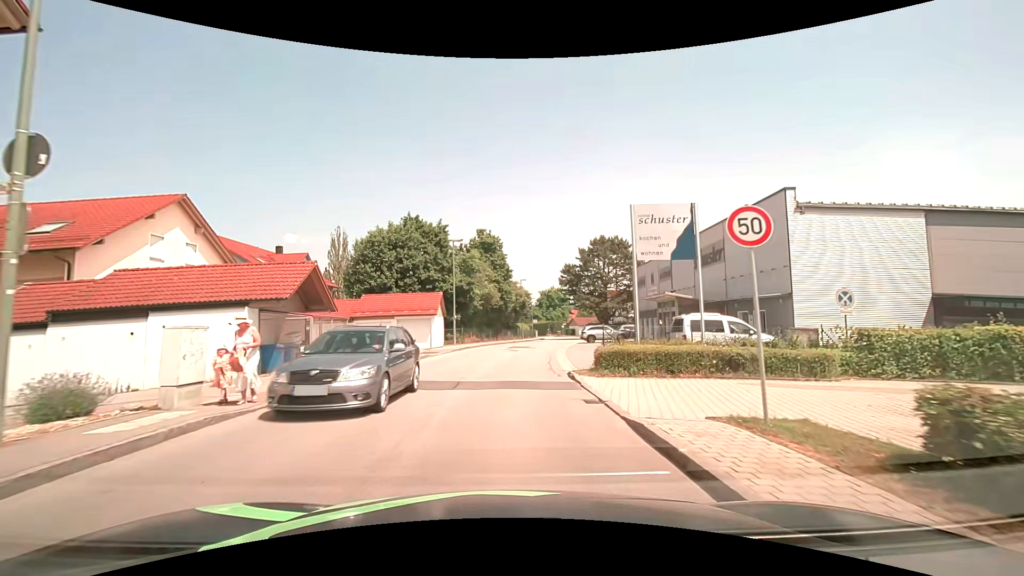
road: unclassified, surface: asphalt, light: Day
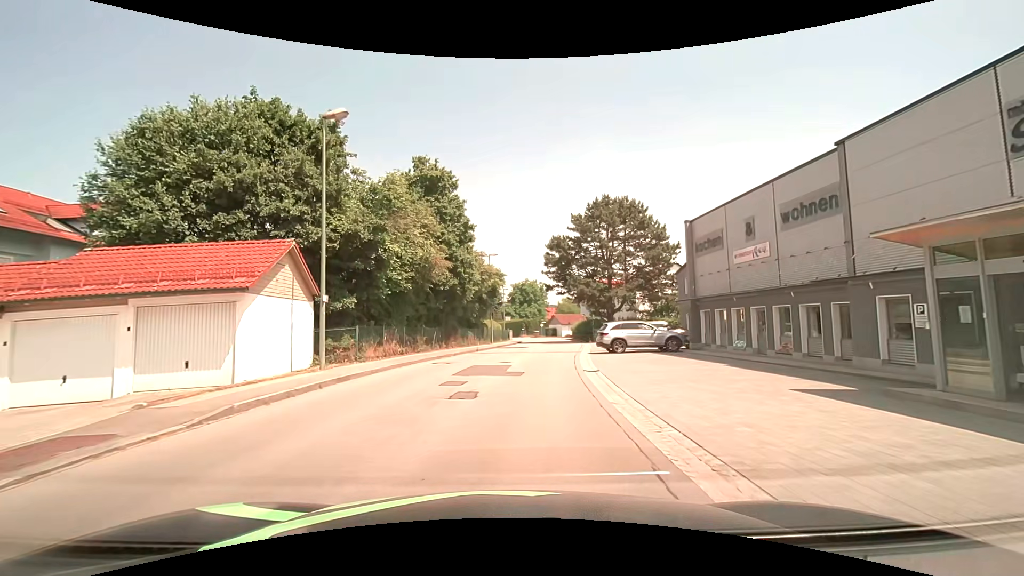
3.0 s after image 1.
(+0.5, +22.5) m; +3°
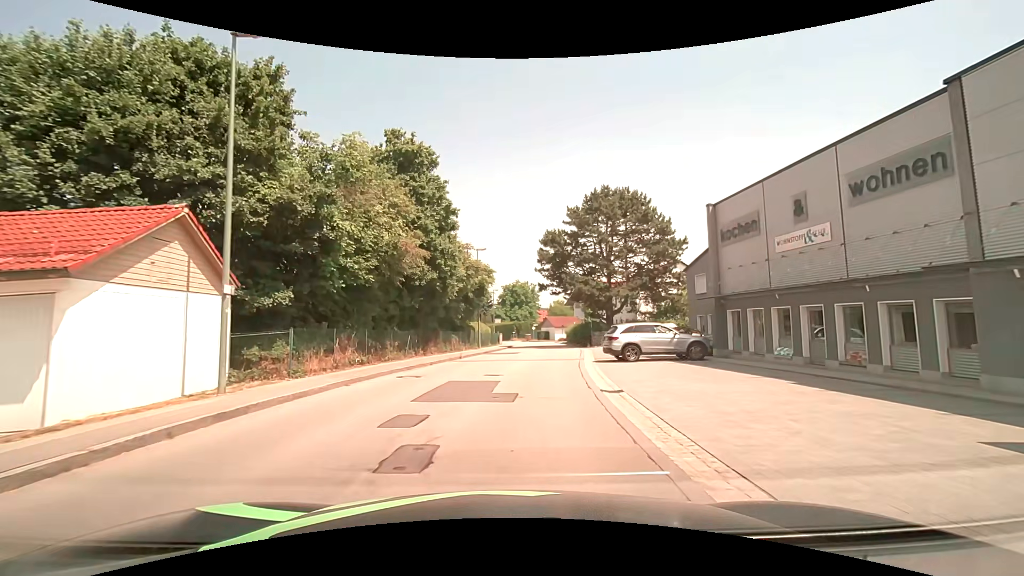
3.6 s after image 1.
(+0.1, +4.8) m; +1°
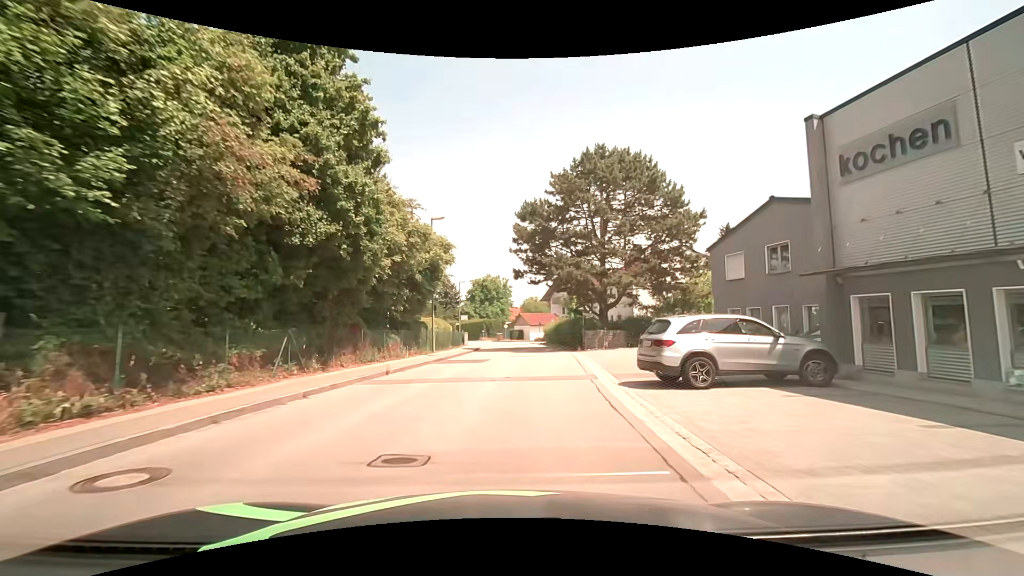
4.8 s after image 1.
(+0.3, +10.7) m; +3°
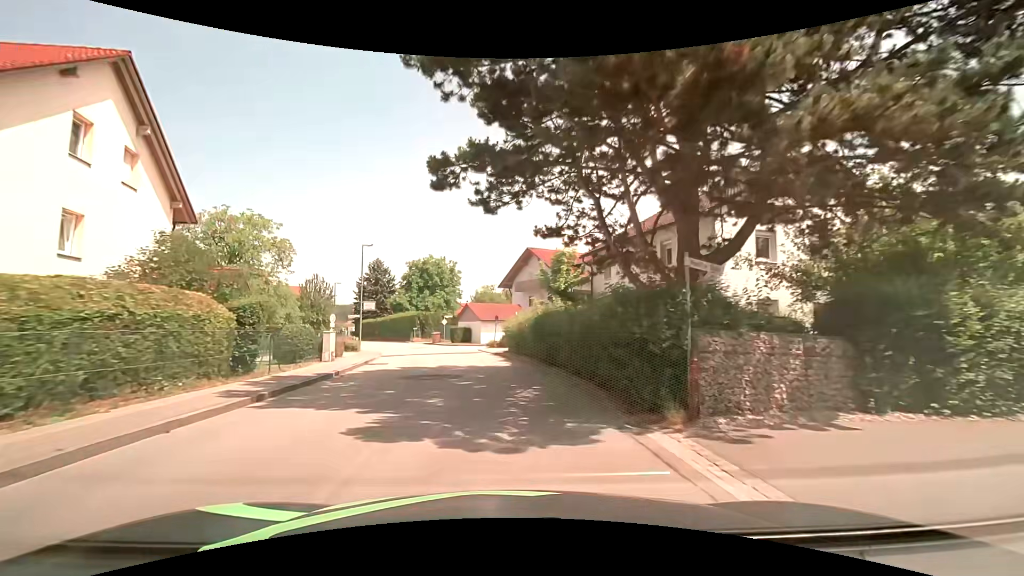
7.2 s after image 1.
(+1.5, +26.0) m; +4°
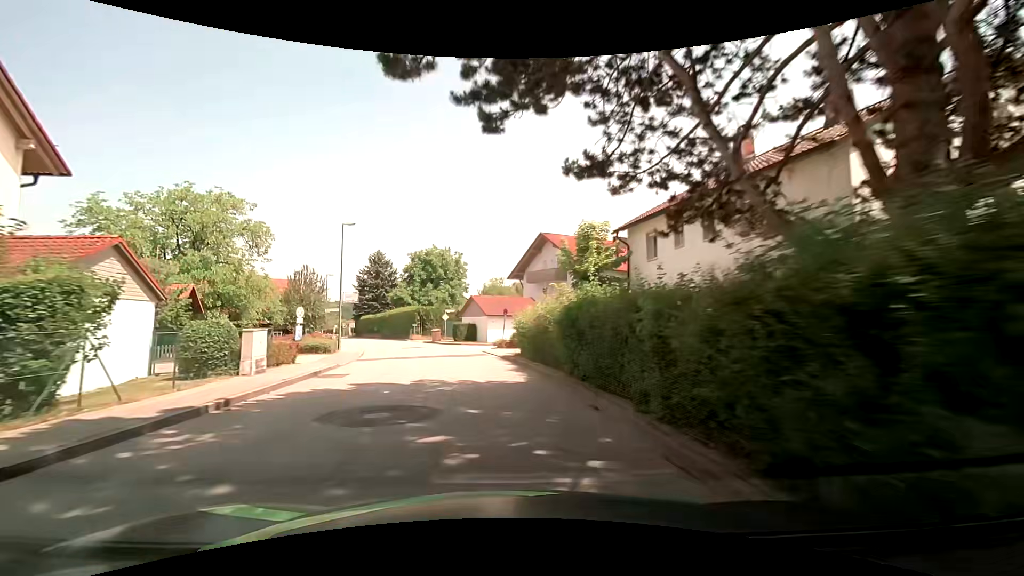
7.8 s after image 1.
(+0.1, +7.0) m; -1°
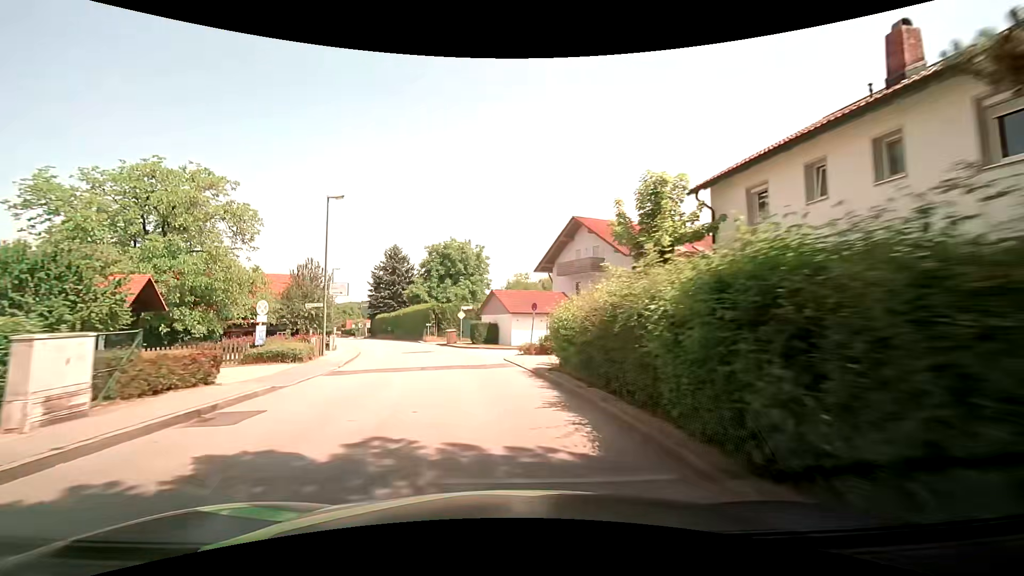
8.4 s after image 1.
(-0.1, +7.1) m; -2°
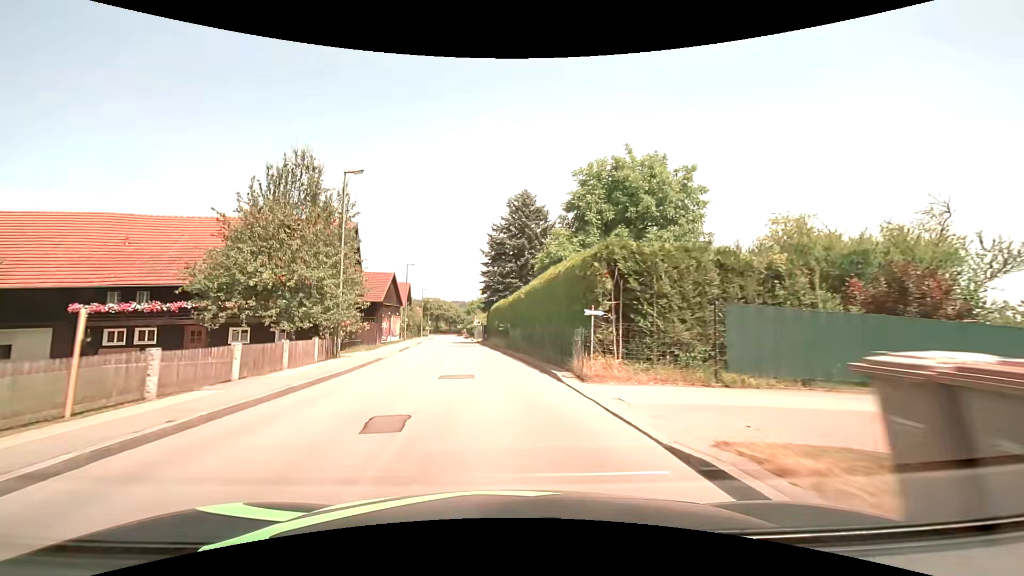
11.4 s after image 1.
(-5.7, +36.1) m; -17°
(0, +10) (-1, +20) (-2, +30) (-3, +40) (-4, +50) (-5, +60) (-6, +70) (-8, +80) (-9, +90) (-10, +99) m
